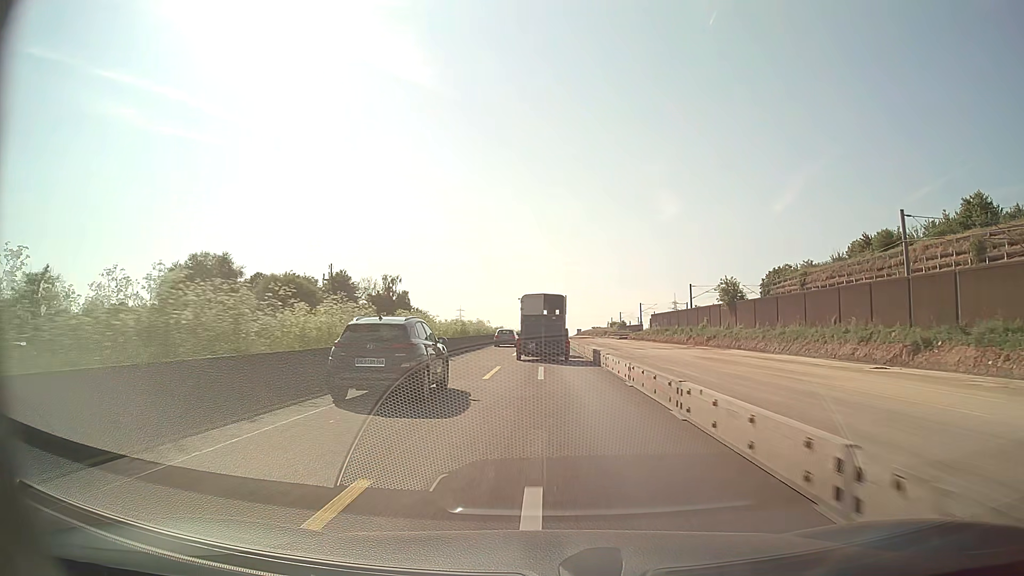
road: motorway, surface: asphalt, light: Day
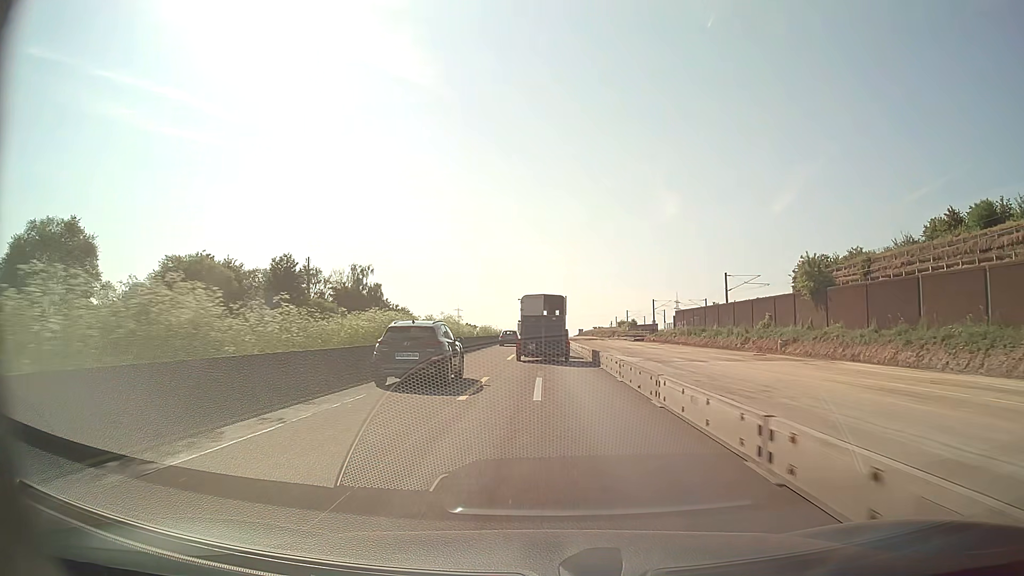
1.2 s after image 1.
(0.0, +22.2) m; 0°
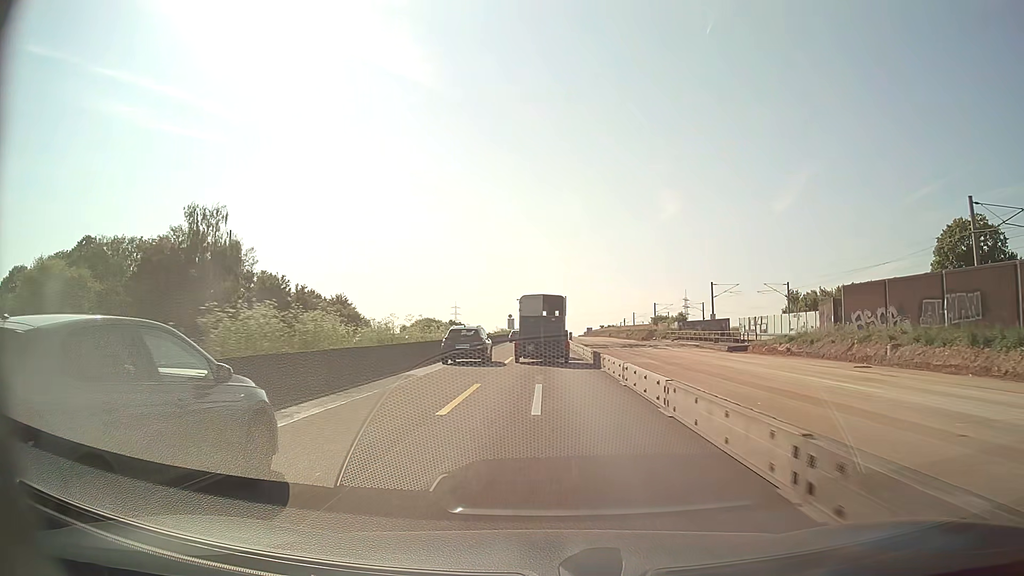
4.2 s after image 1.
(+0.1, +55.1) m; 0°
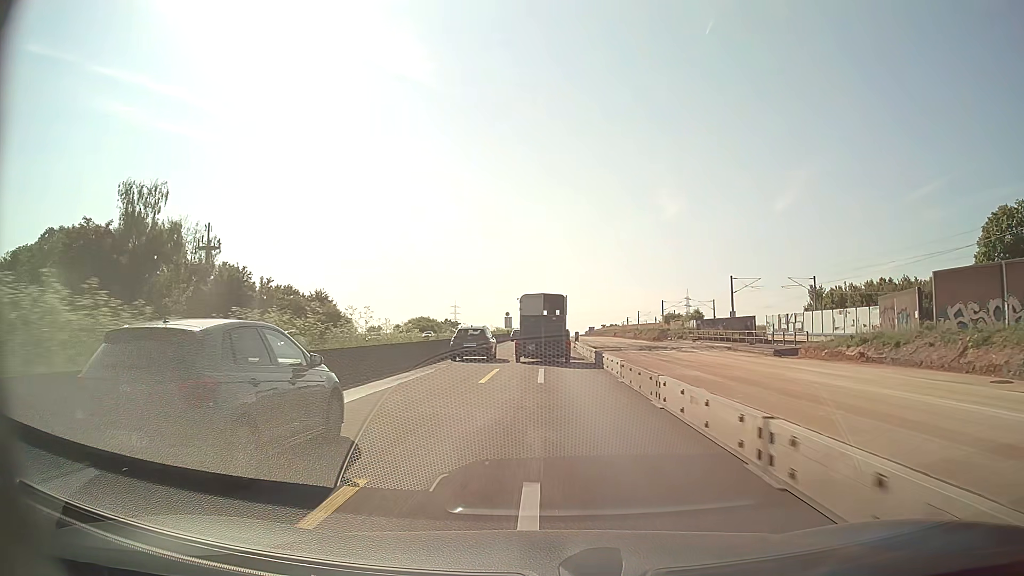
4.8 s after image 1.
(0.0, +11.0) m; 0°
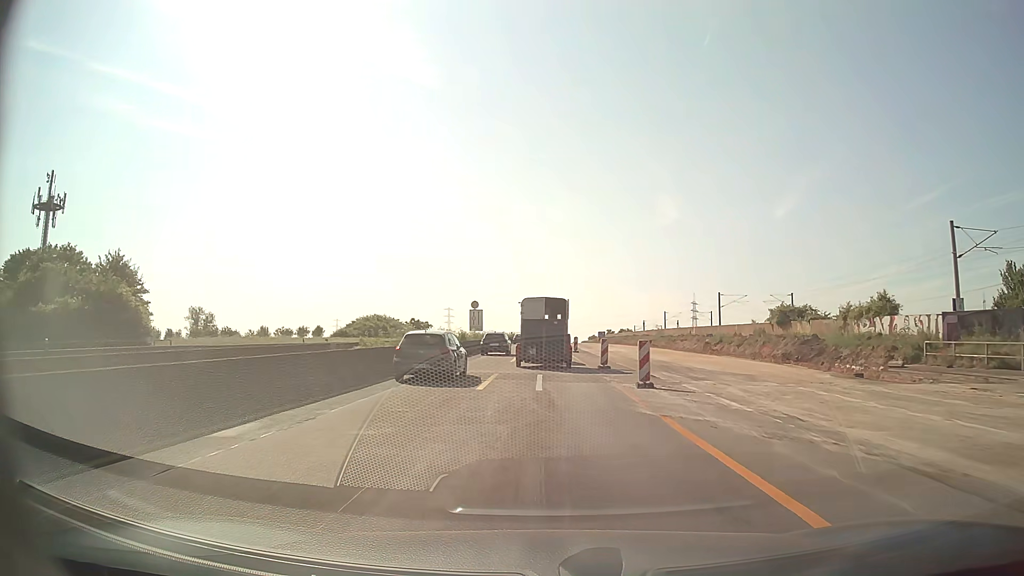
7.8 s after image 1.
(0.0, +54.6) m; 0°
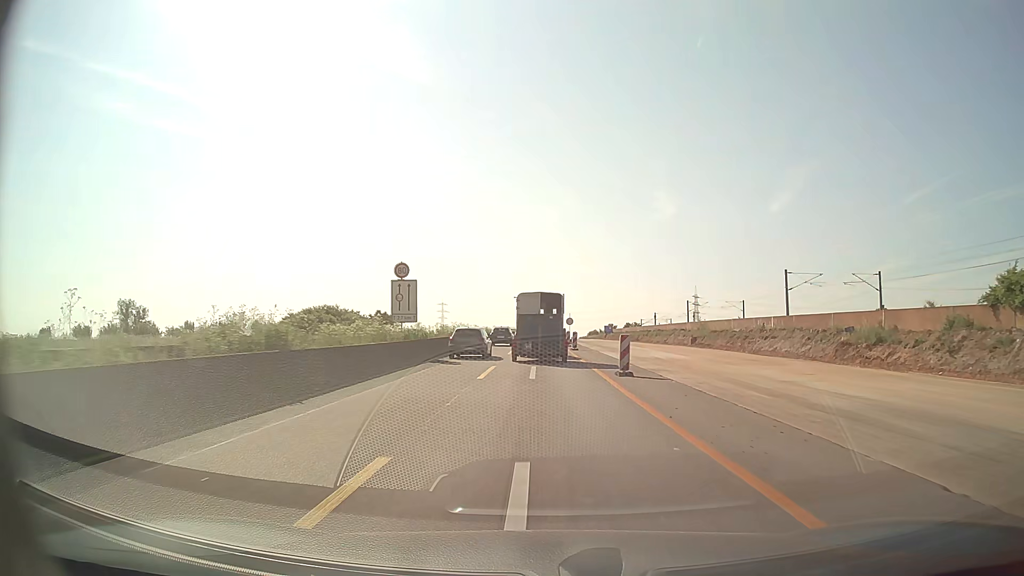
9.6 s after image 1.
(+0.1, +32.6) m; 0°
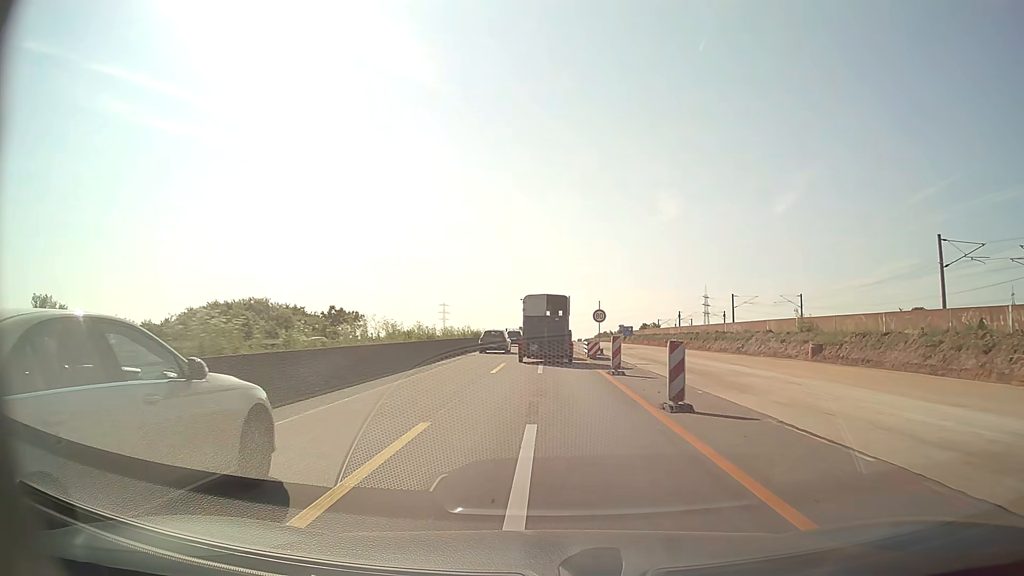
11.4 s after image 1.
(-0.2, +32.5) m; 0°
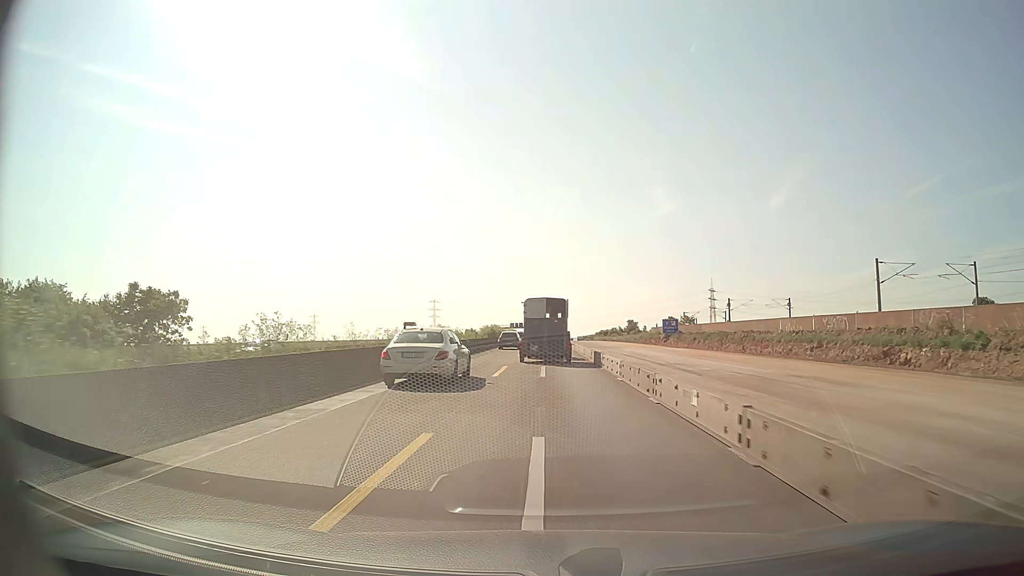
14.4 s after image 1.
(+0.1, +54.1) m; 0°
(0, +10) (0, +20) (0, +30) (0, +40) (0, +50) (0, +60) (0, +70) (0, +80) (0, +90) (0, +100) m
